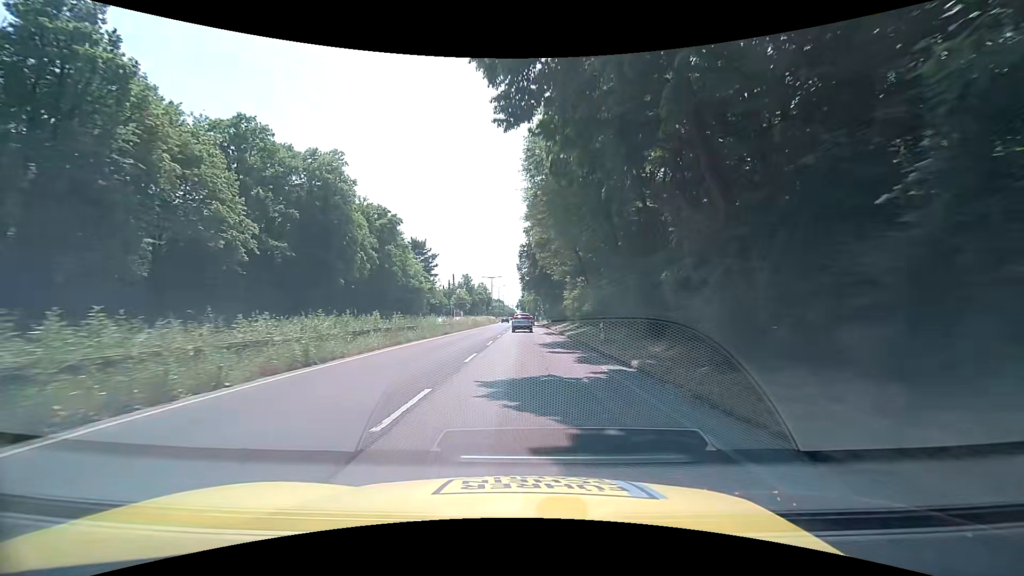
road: trunk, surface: asphalt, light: Day
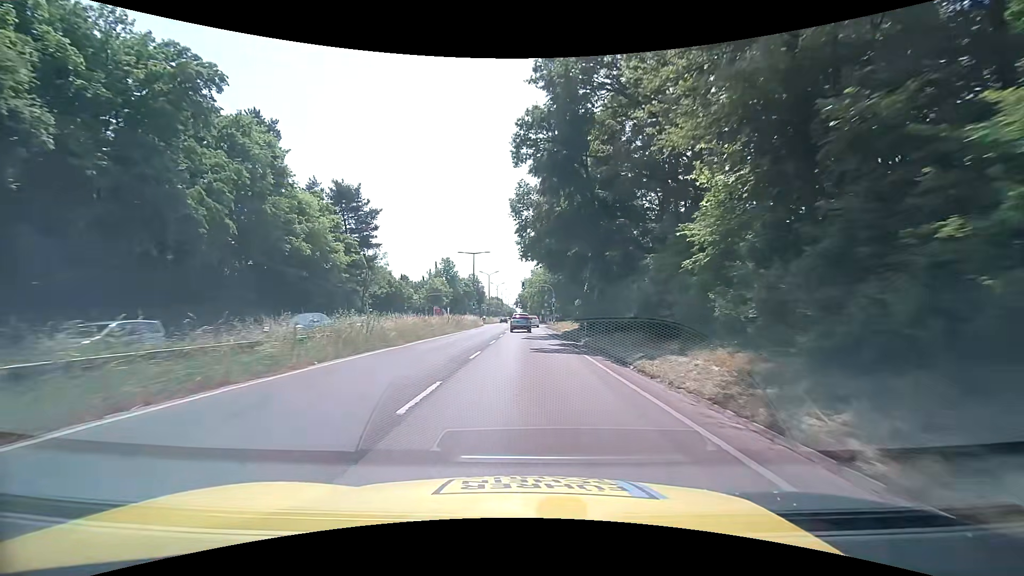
(+0.1, +44.0) m; 0°
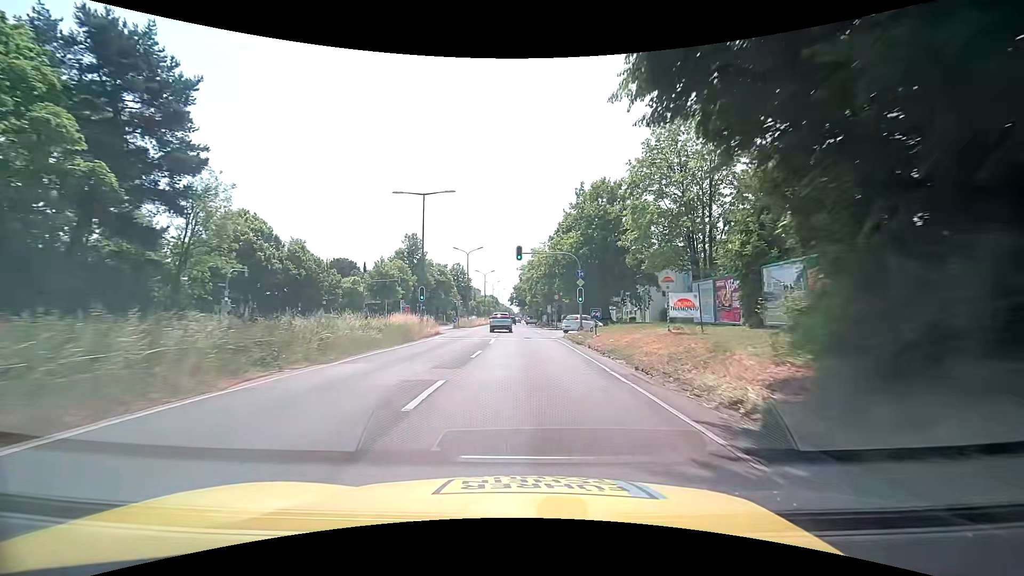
(+0.2, +35.3) m; +1°
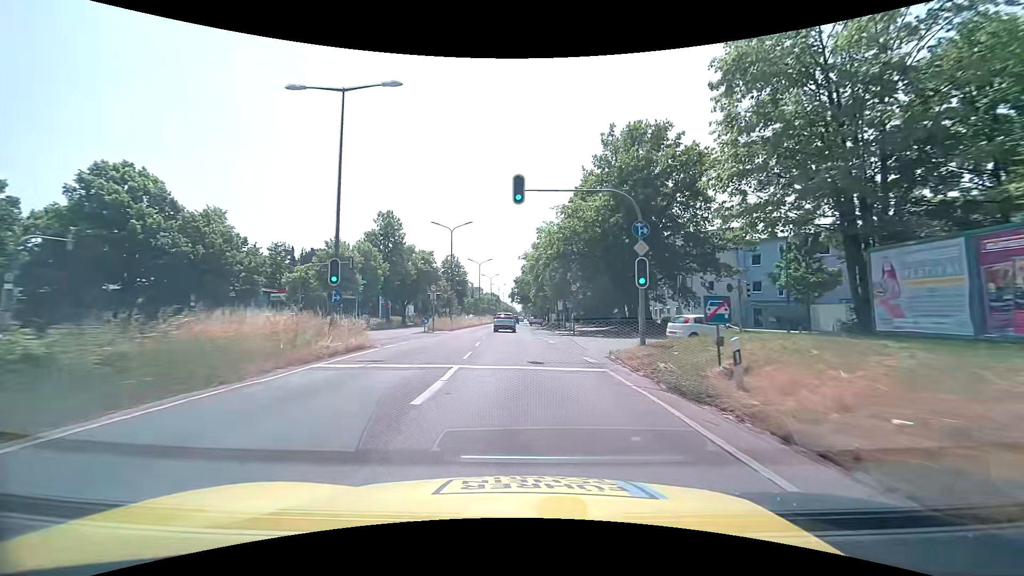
(-0.1, +17.4) m; 0°
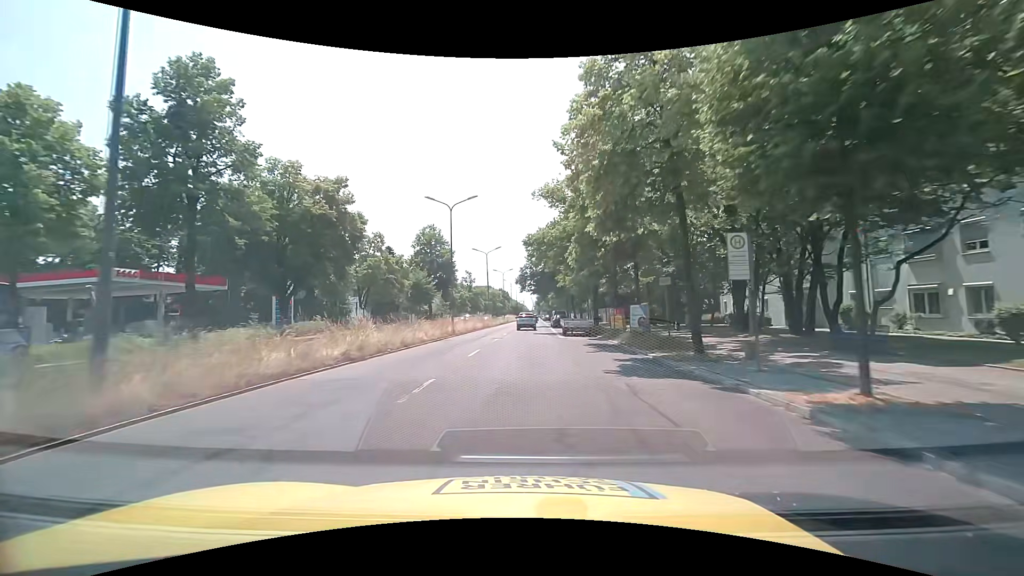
(-0.8, +42.3) m; -1°
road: primary
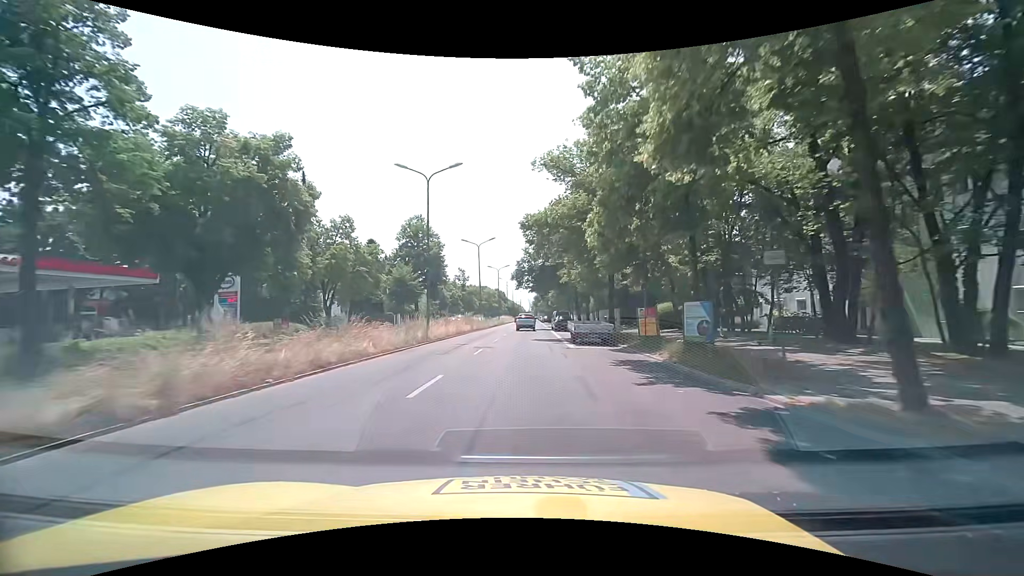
(0.0, +8.4) m; 0°
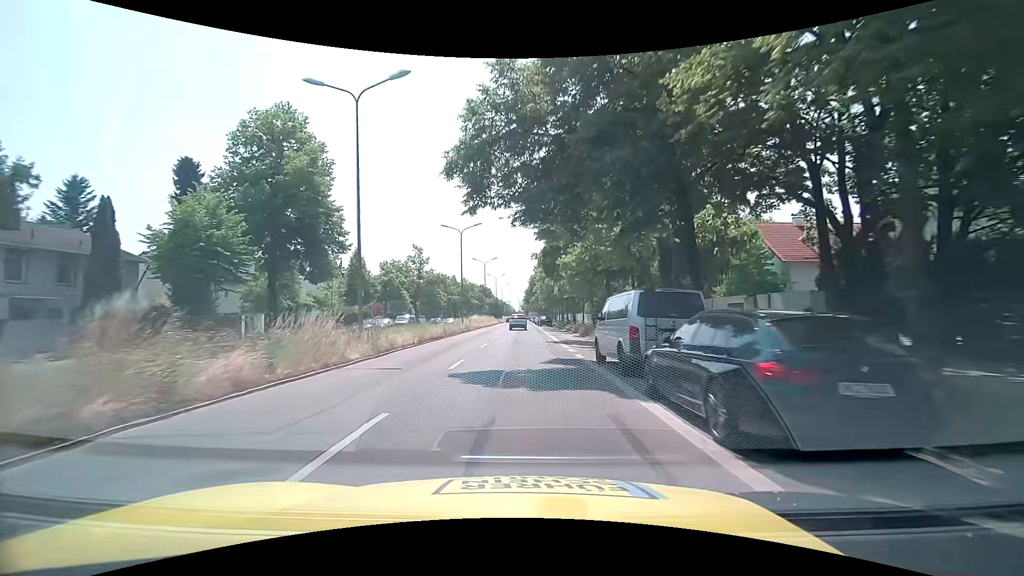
(+0.6, +40.8) m; +1°
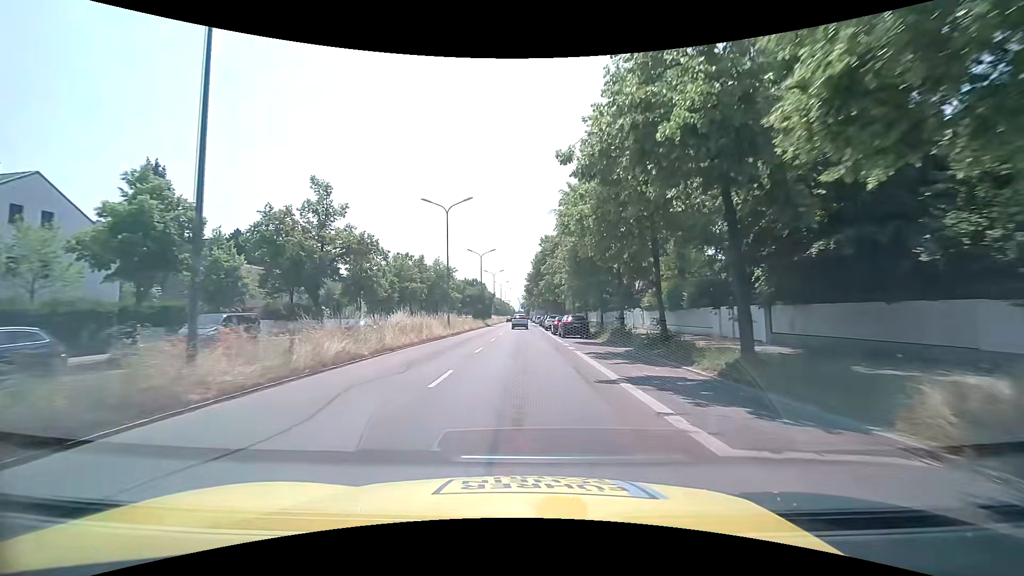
(-0.3, +40.3) m; 0°
